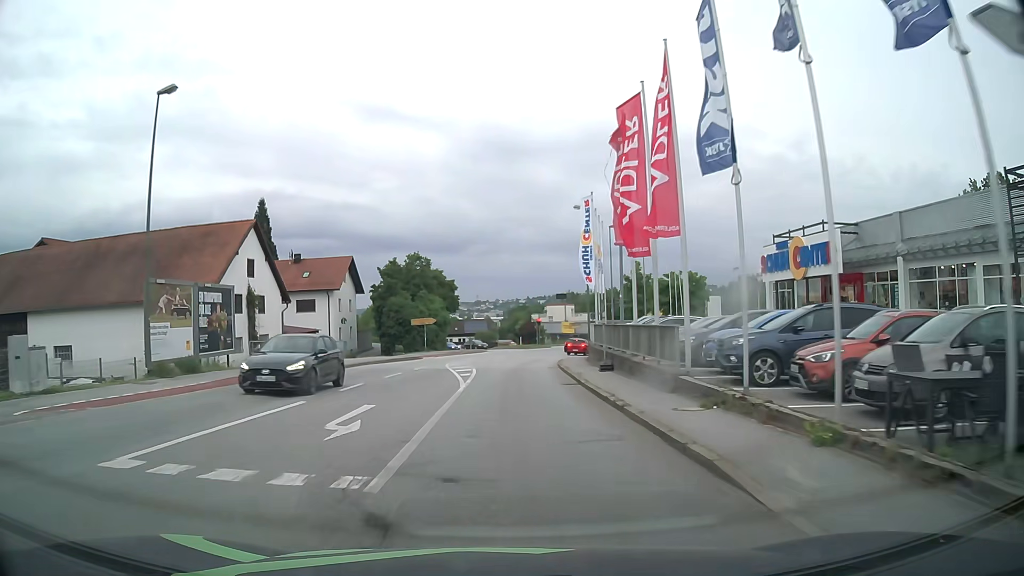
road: tertiary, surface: asphalt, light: Day
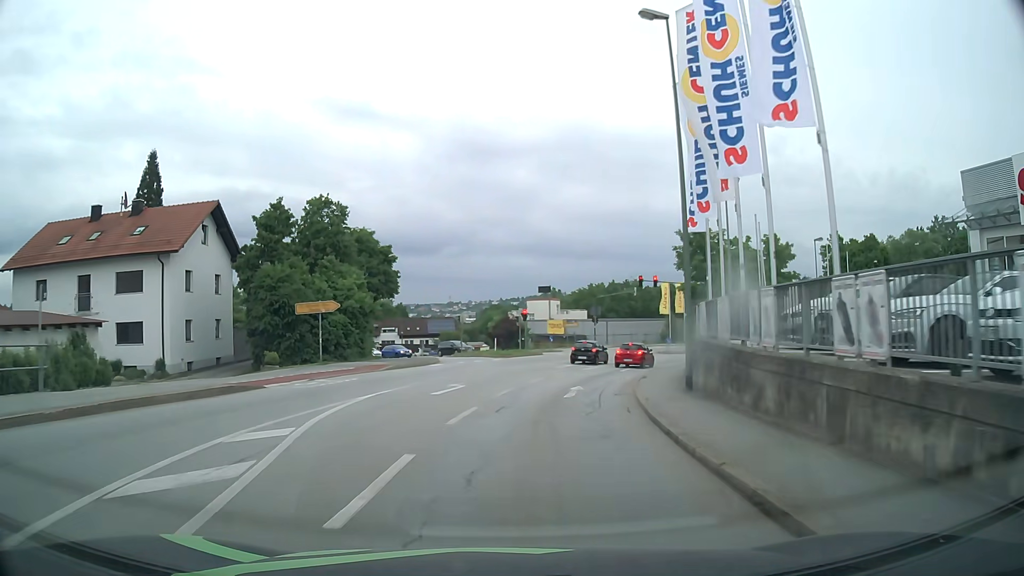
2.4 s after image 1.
(+0.2, +28.2) m; +2°
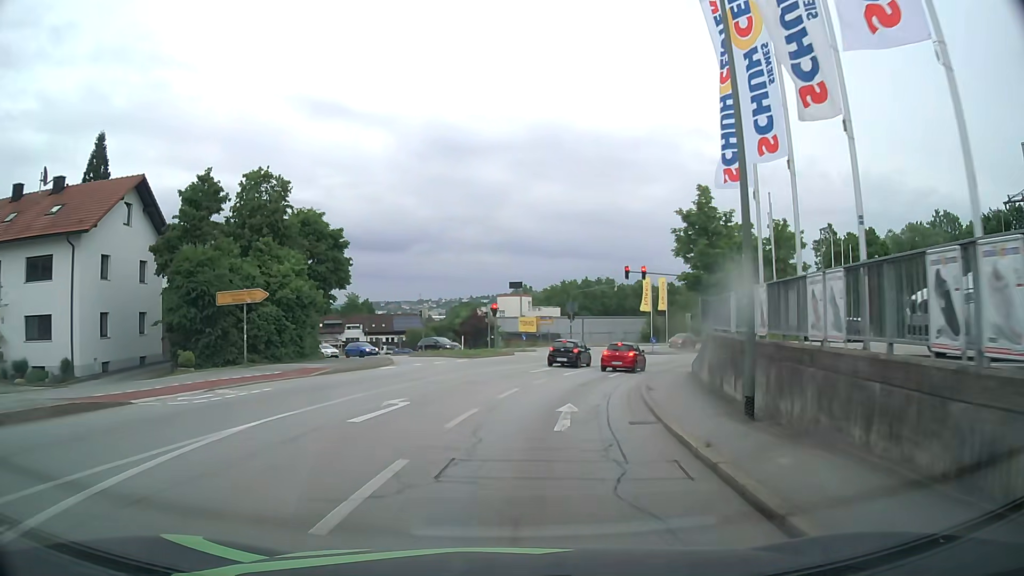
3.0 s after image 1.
(+0.1, +6.0) m; +2°
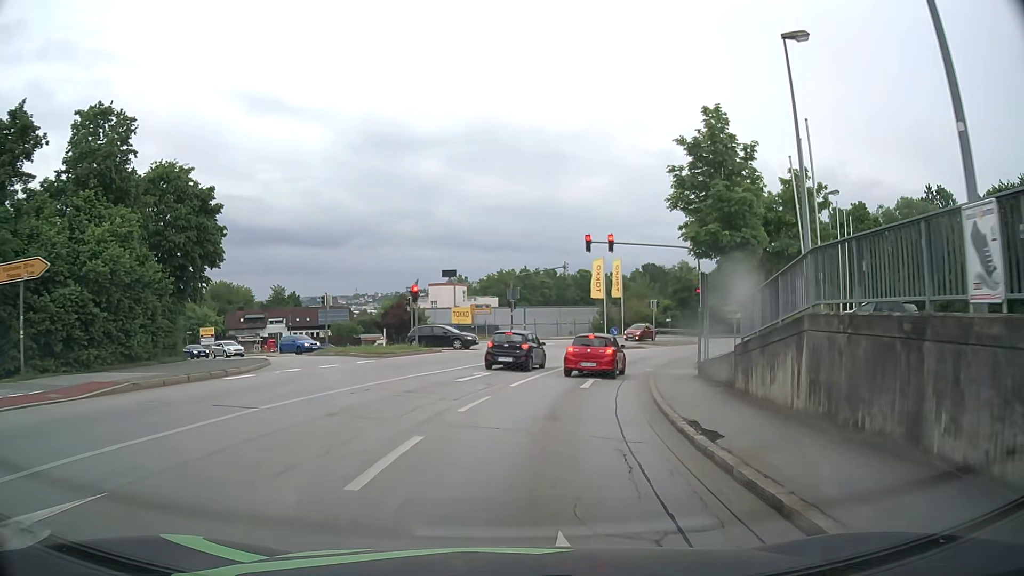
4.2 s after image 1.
(+0.5, +10.5) m; +5°
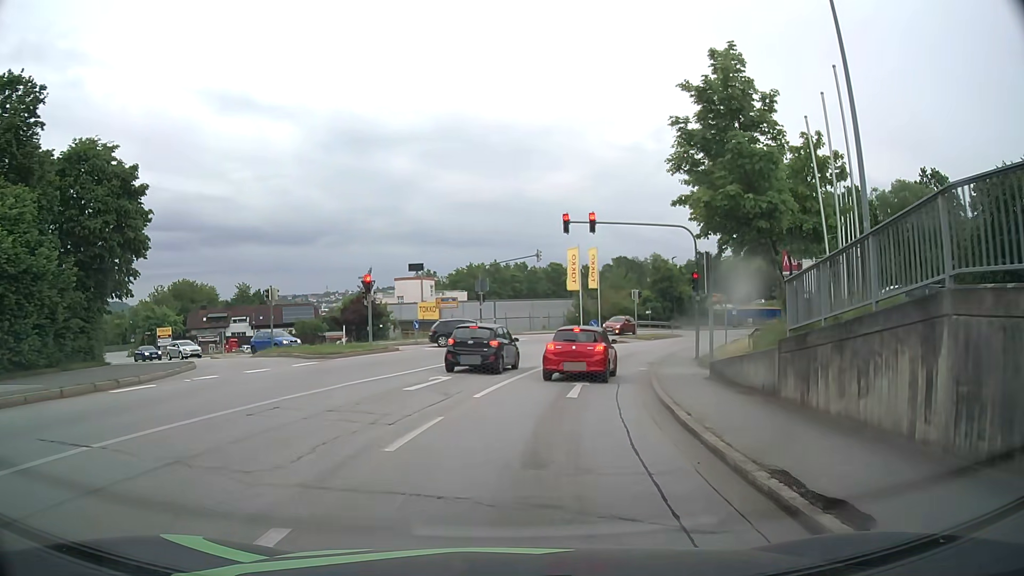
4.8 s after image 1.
(+0.1, +4.4) m; +4°
